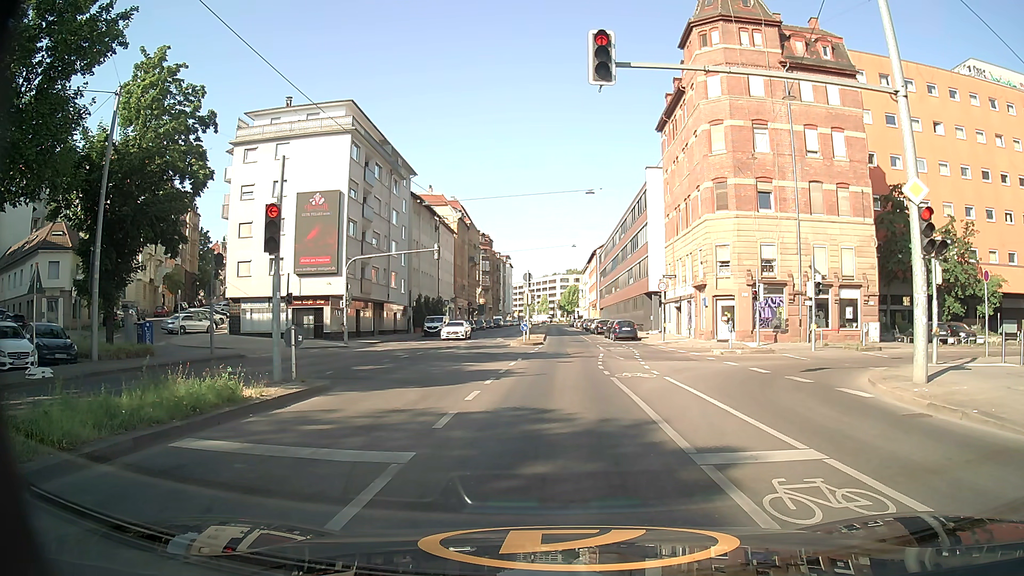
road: secondary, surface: asphalt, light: Day
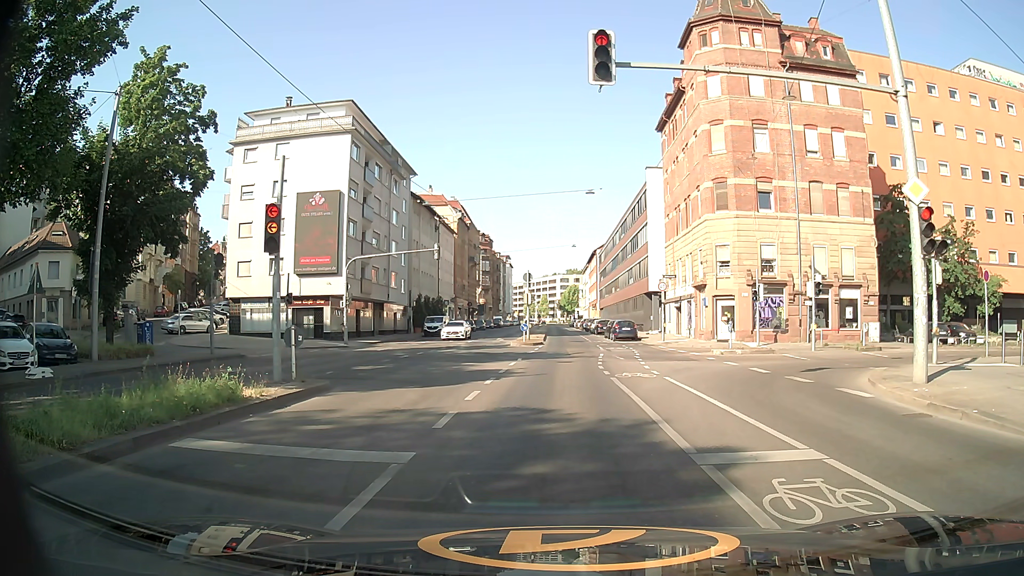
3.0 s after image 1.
(0.0, 0.0) m; 0°
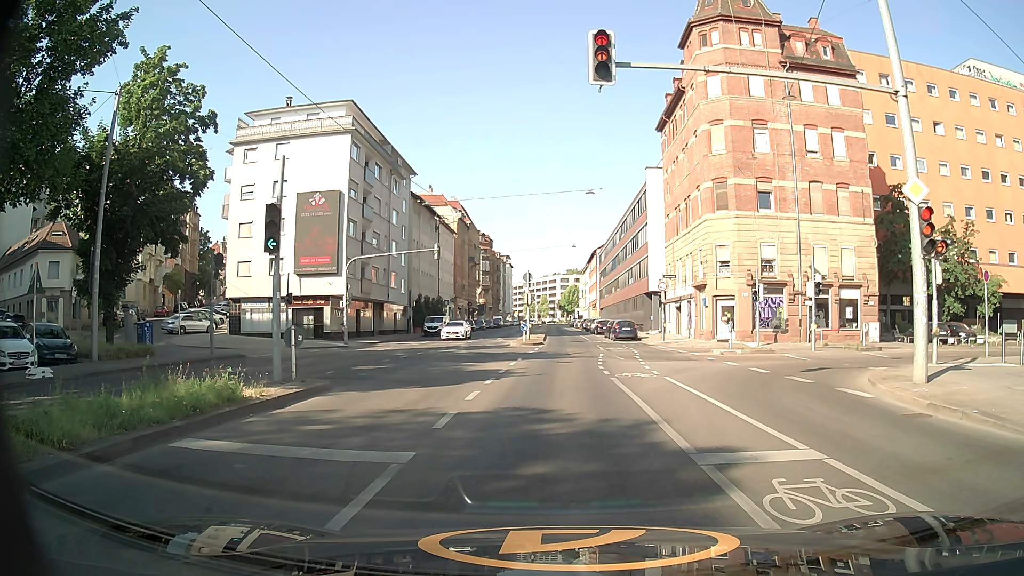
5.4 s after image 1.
(0.0, 0.0) m; 0°
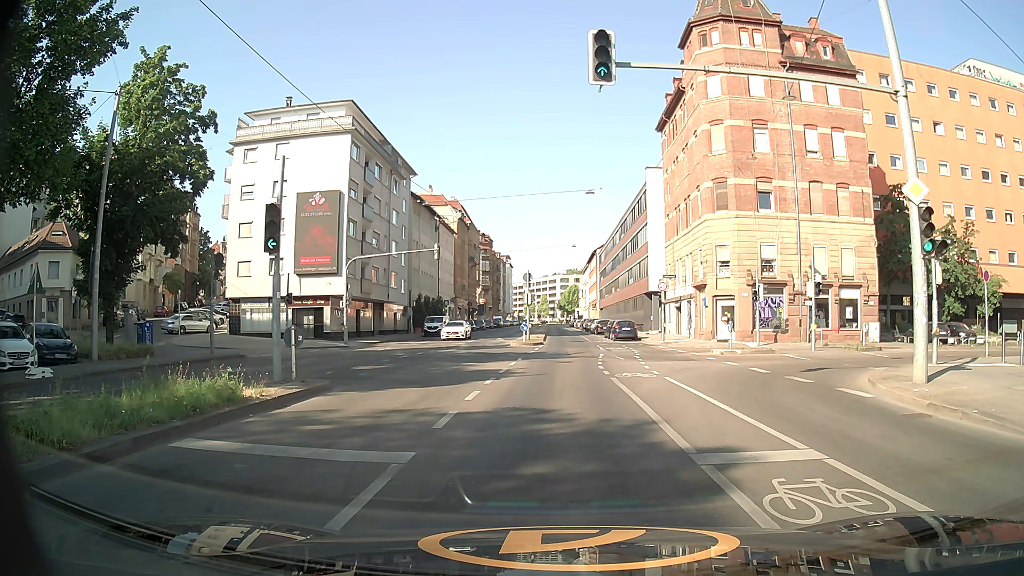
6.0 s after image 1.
(0.0, 0.0) m; 0°
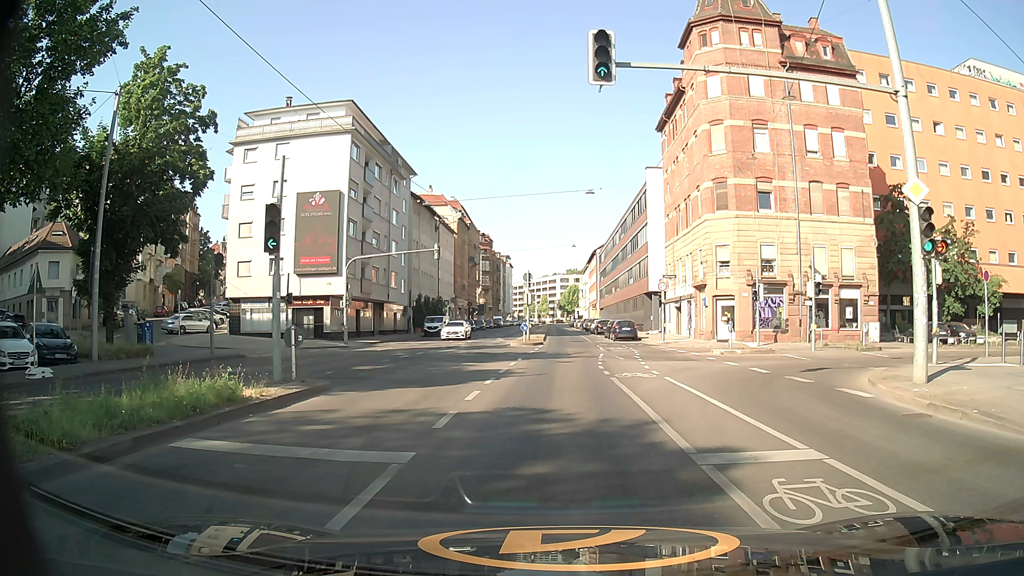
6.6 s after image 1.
(0.0, 0.0) m; 0°
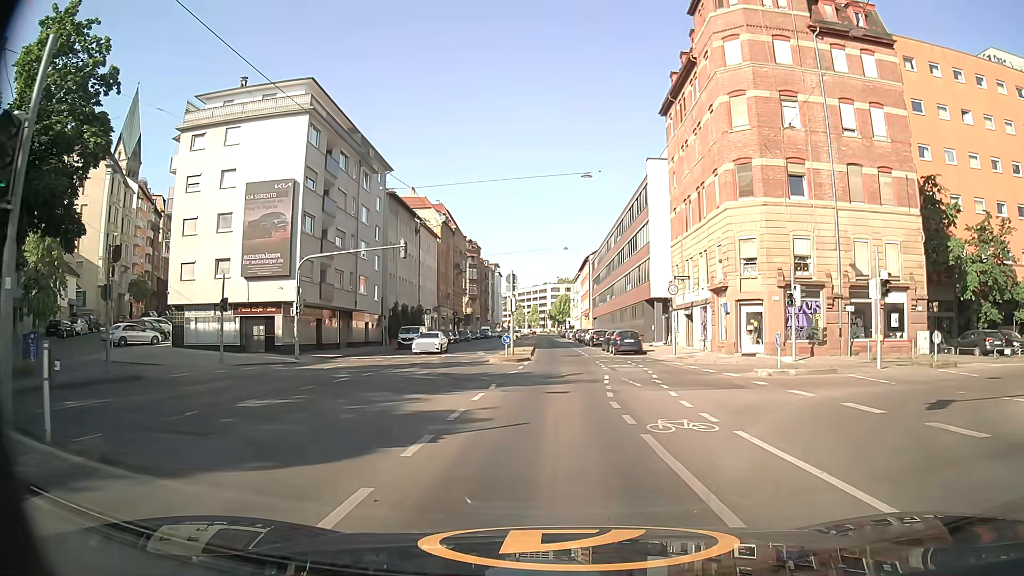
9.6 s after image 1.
(+0.2, +7.7) m; +2°
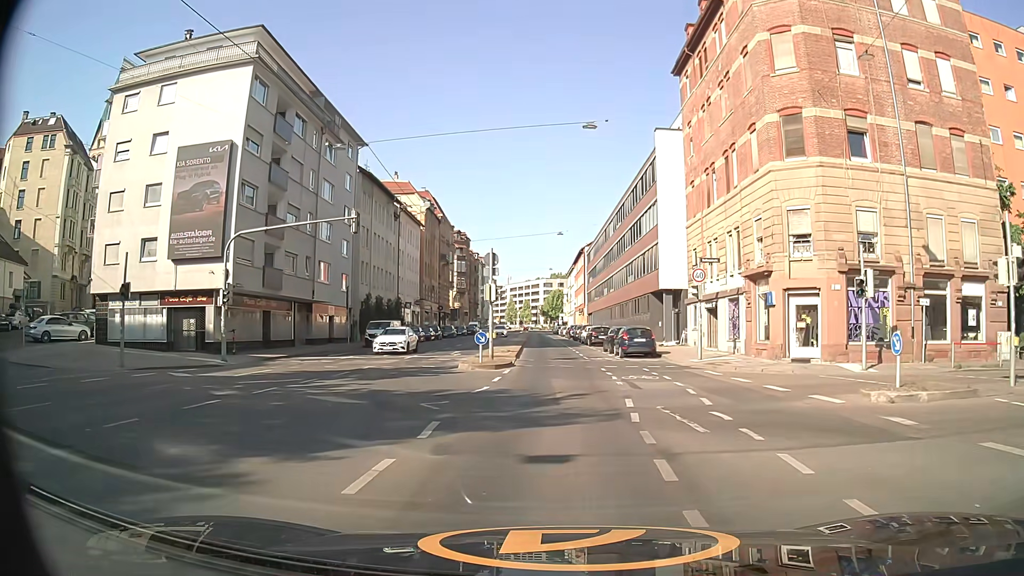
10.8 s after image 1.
(0.0, +8.1) m; +1°
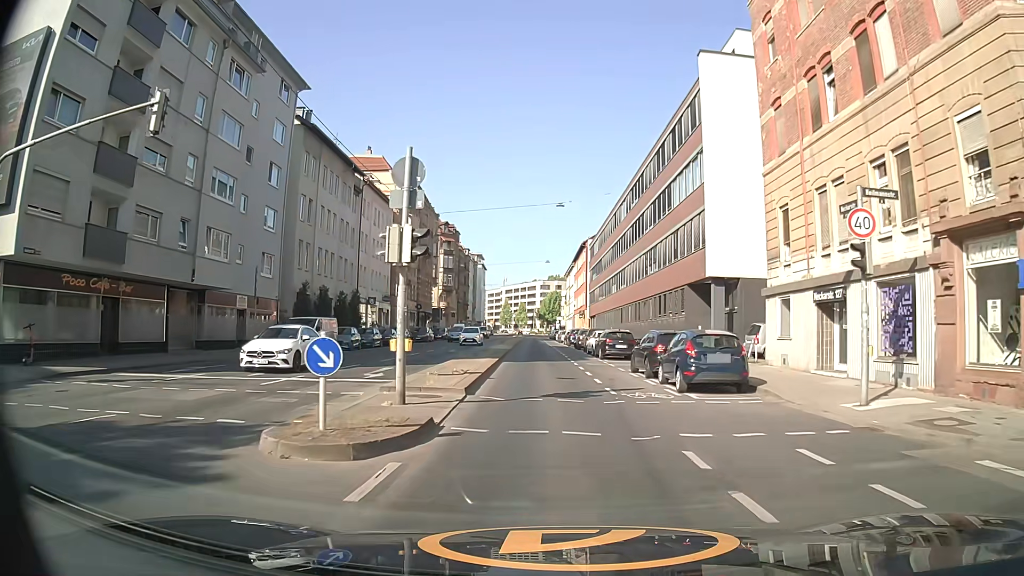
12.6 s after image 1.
(+0.1, +15.5) m; 0°
(0, +10) (0, +20) (0, +30) (0, +40) (-1, +50) (-1, +60) (-1, +70) (-1, +80) (-2, +90) (-2, +100) m
